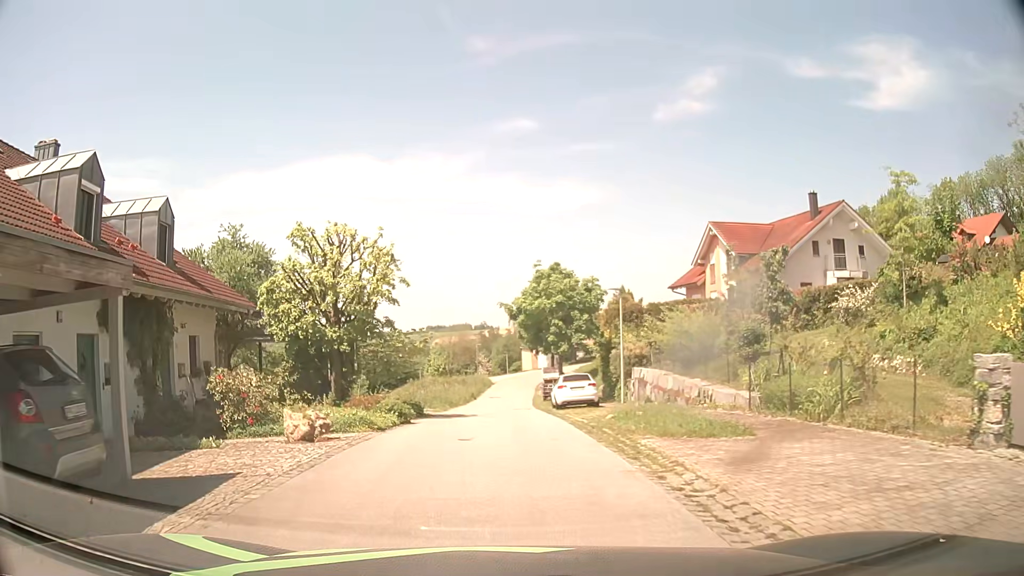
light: Day
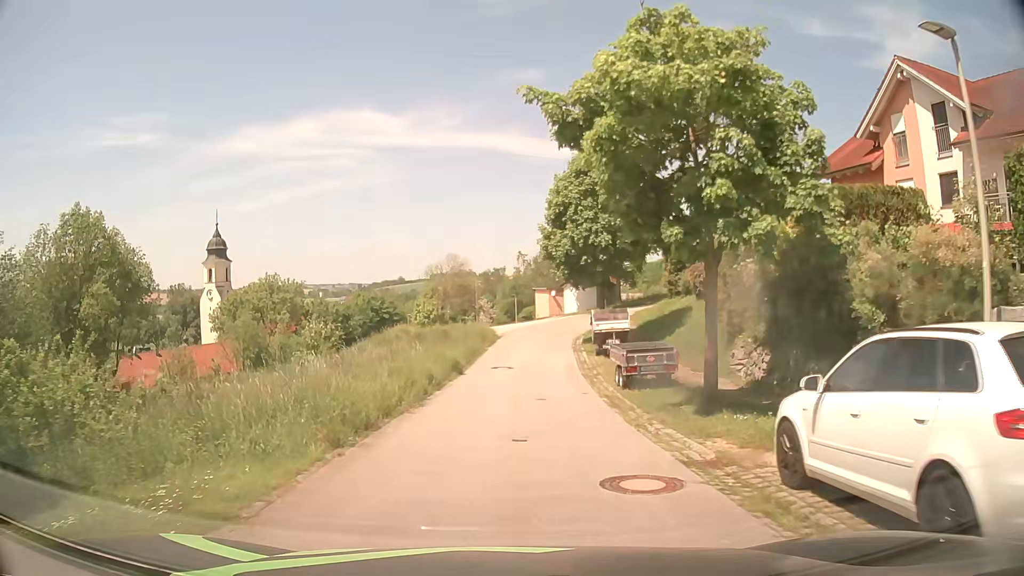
(-0.4, +23.9) m; 0°
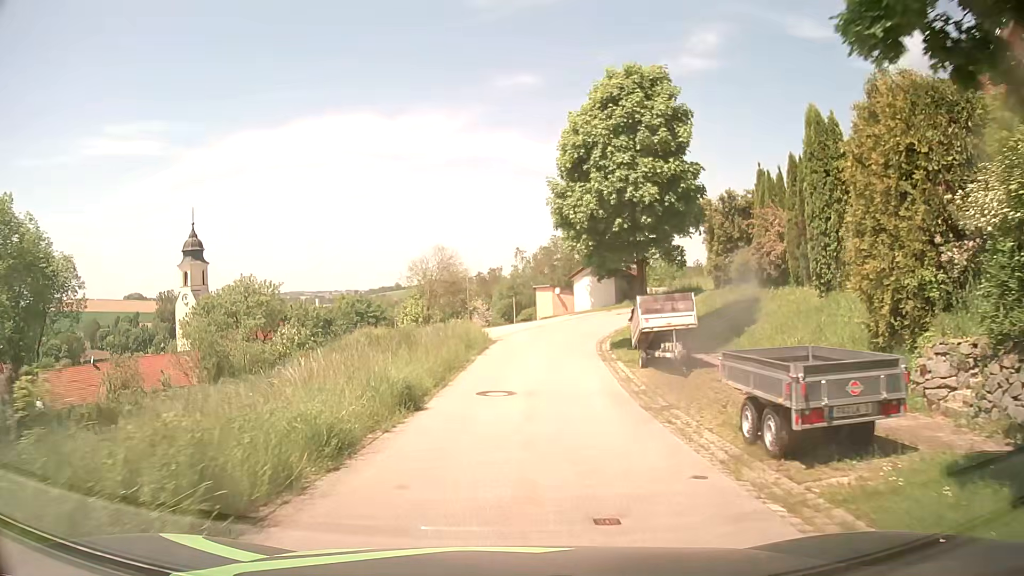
(0.0, +9.9) m; 0°
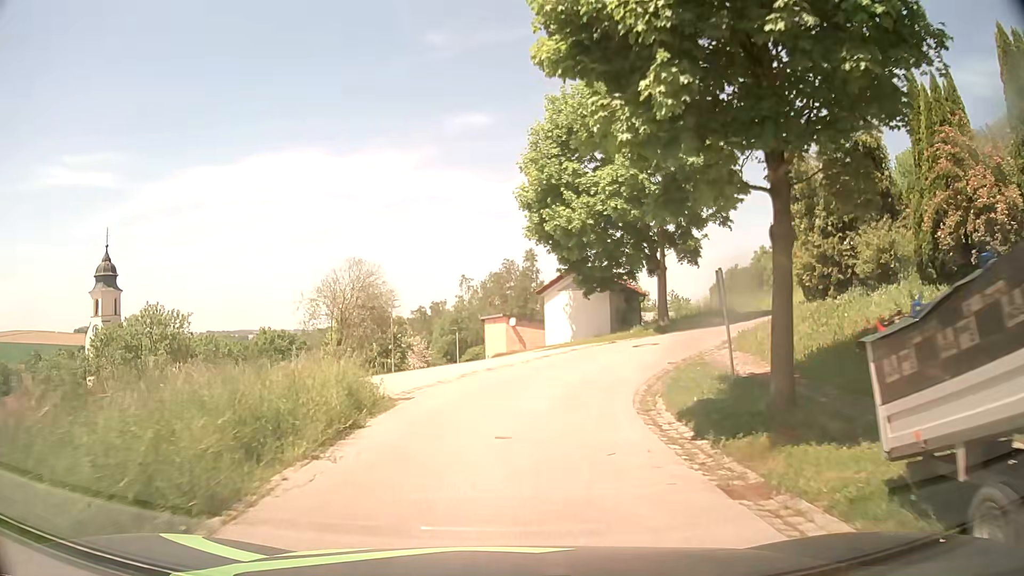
(+0.5, +15.1) m; +5°
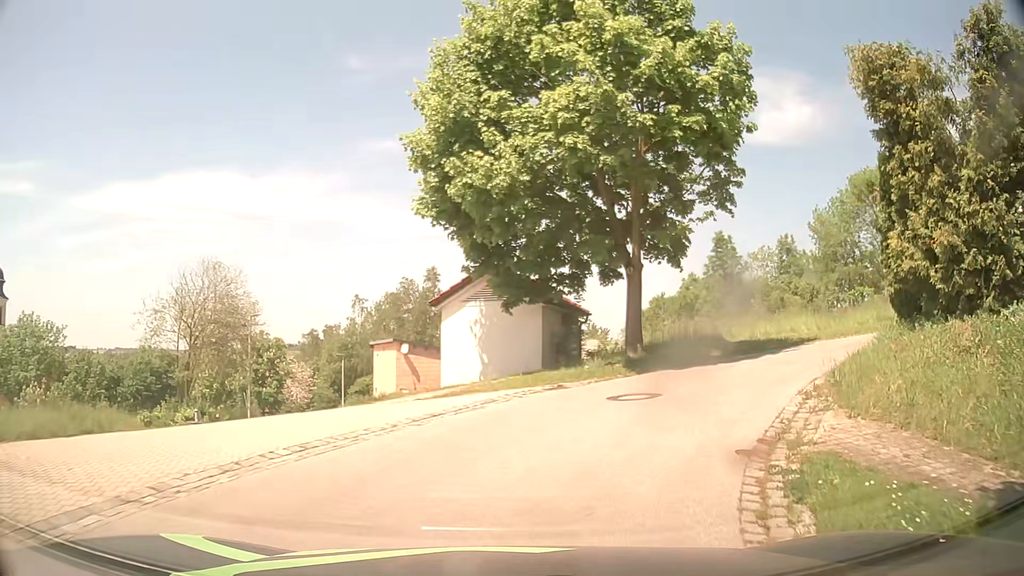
(+0.3, +9.1) m; +7°
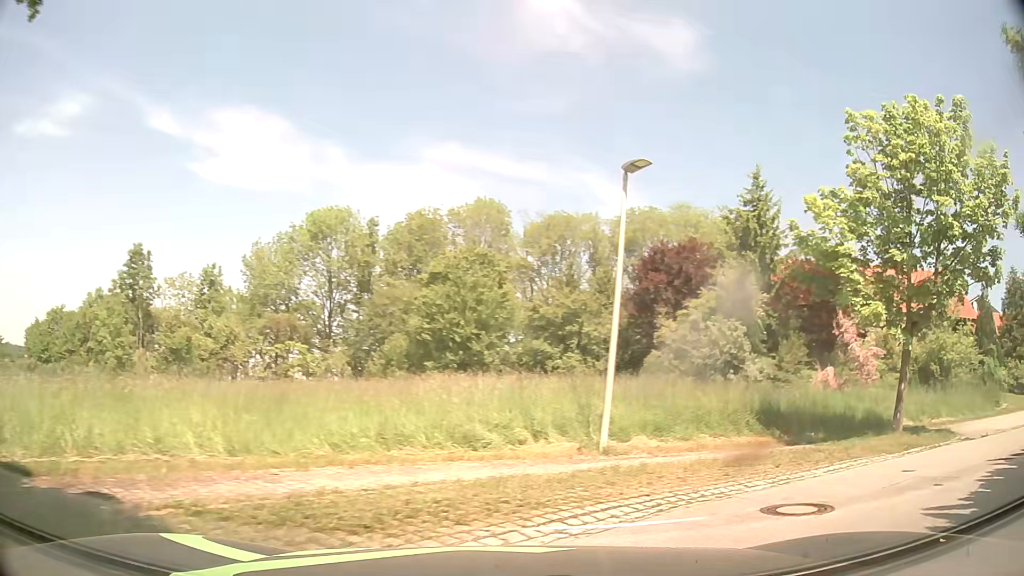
(+4.4, +12.6) m; +47°
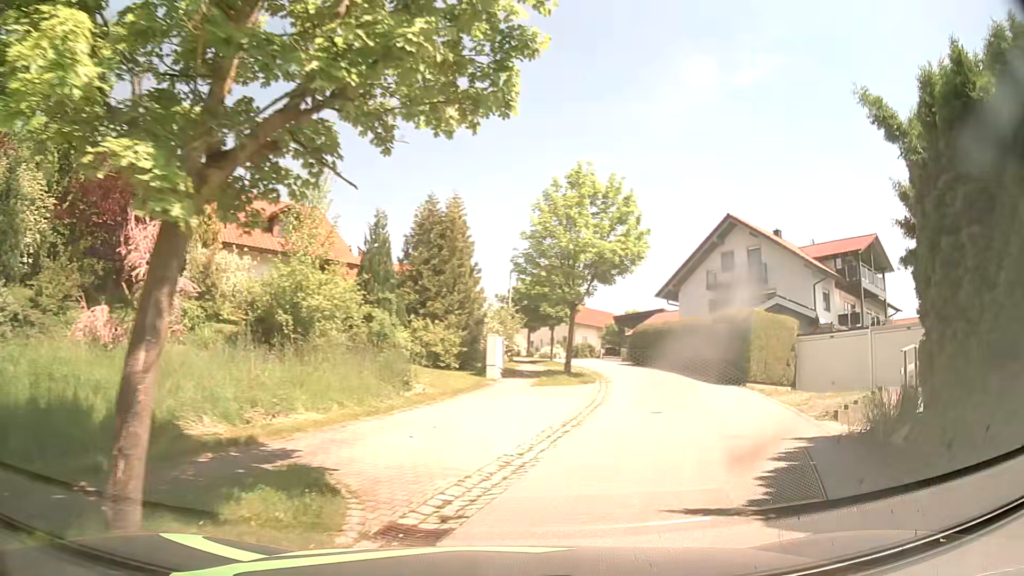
(+5.8, +9.4) m; +58°
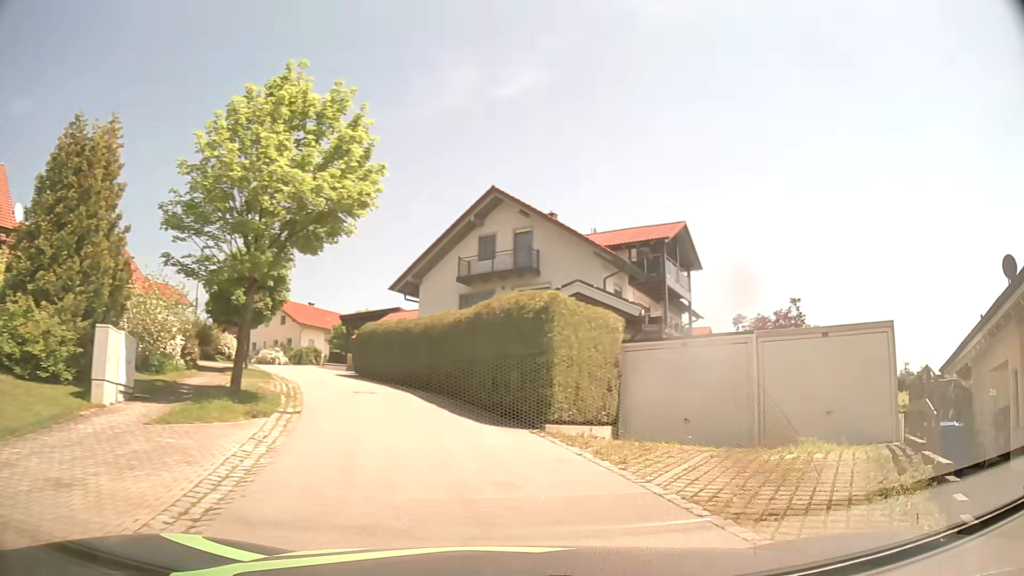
(+1.9, +9.5) m; +23°
